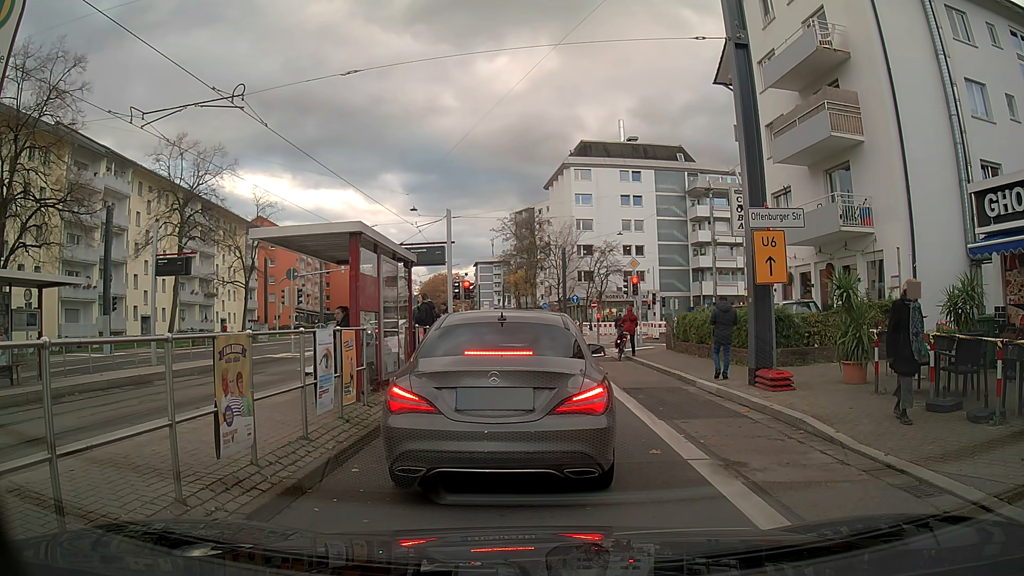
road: primary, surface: asphalt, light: Day
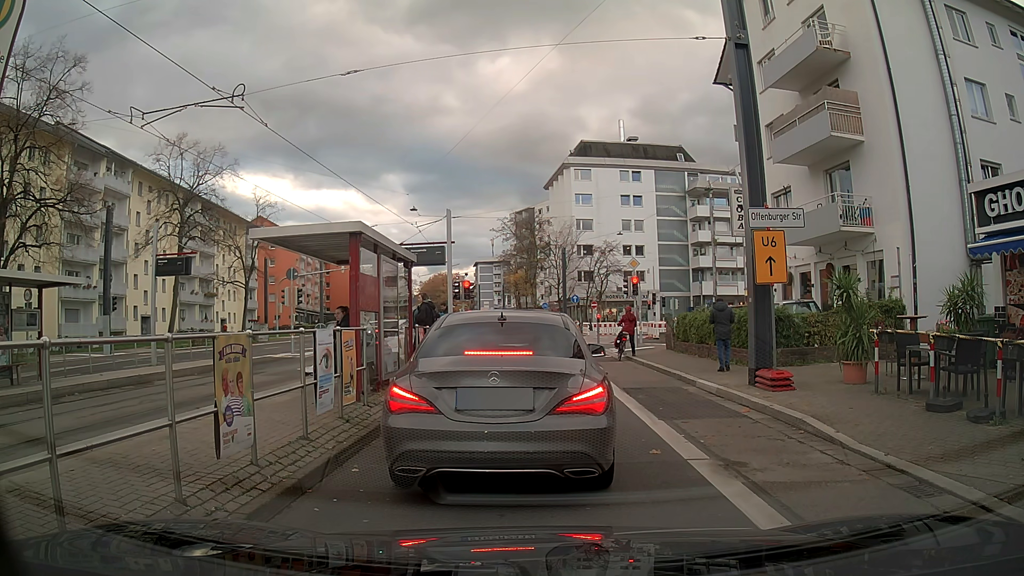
(0.0, 0.0) m; 0°
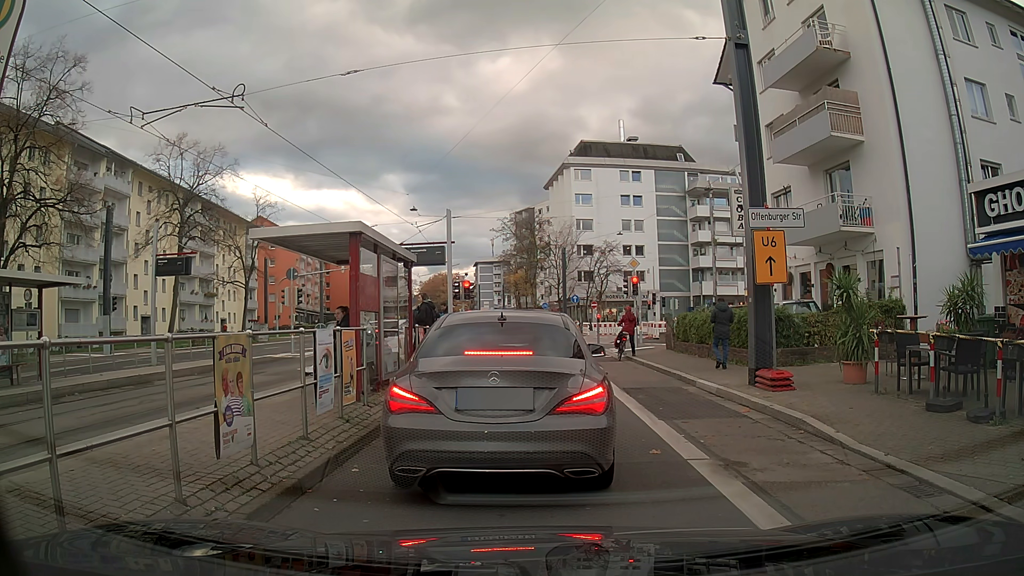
(0.0, 0.0) m; 0°
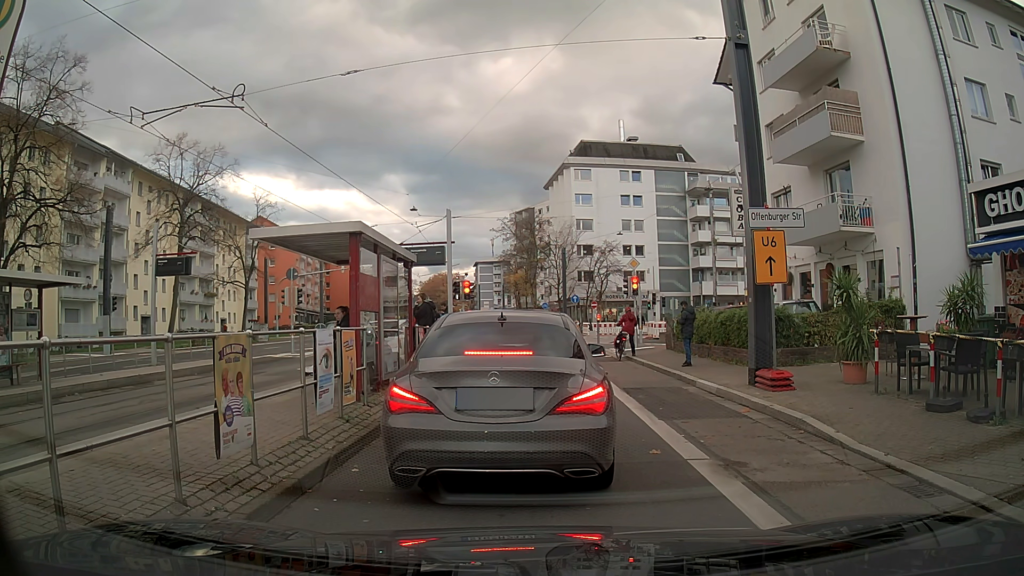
(0.0, 0.0) m; 0°
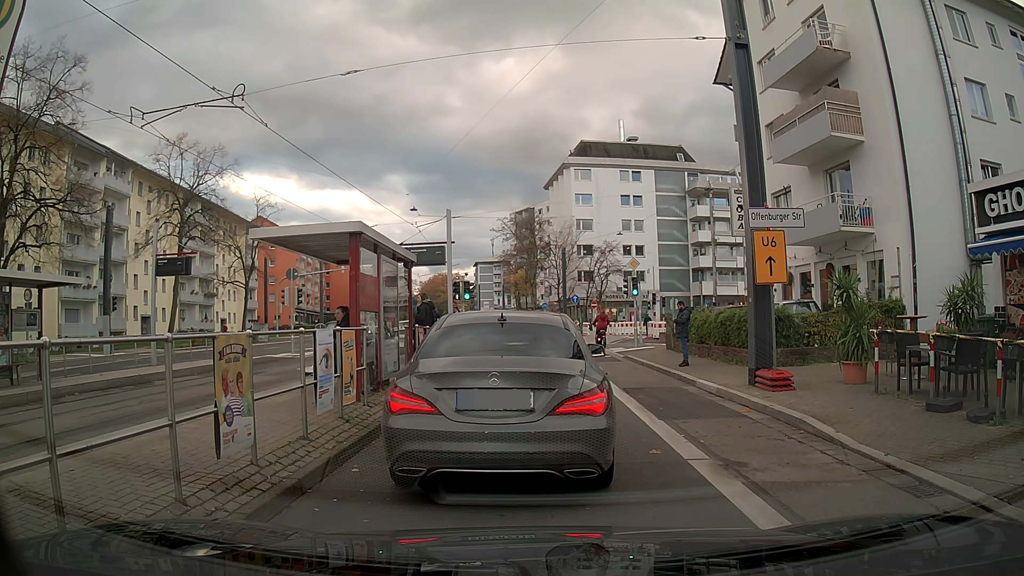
(0.0, 0.0) m; 0°
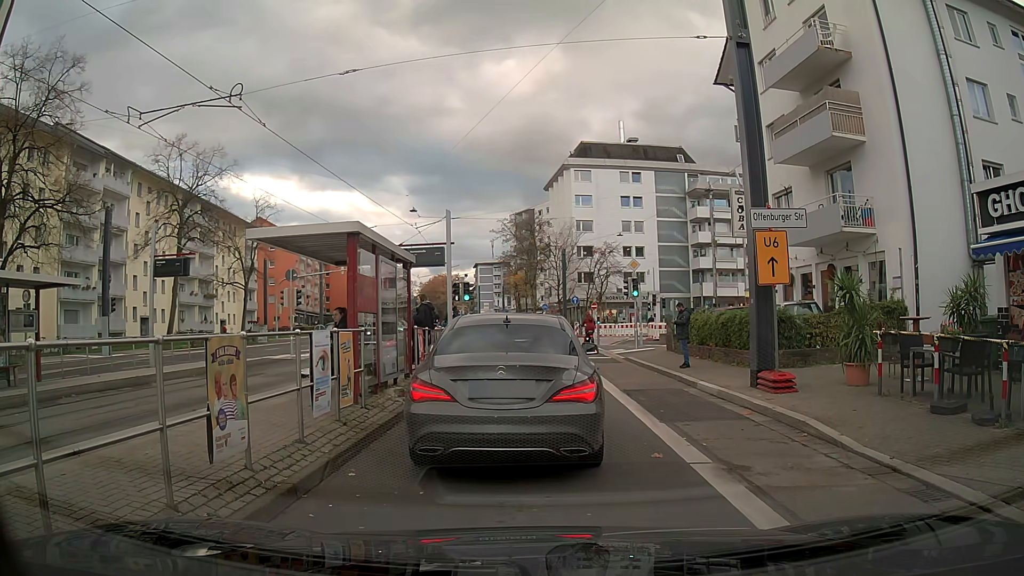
(0.0, +0.1) m; 0°
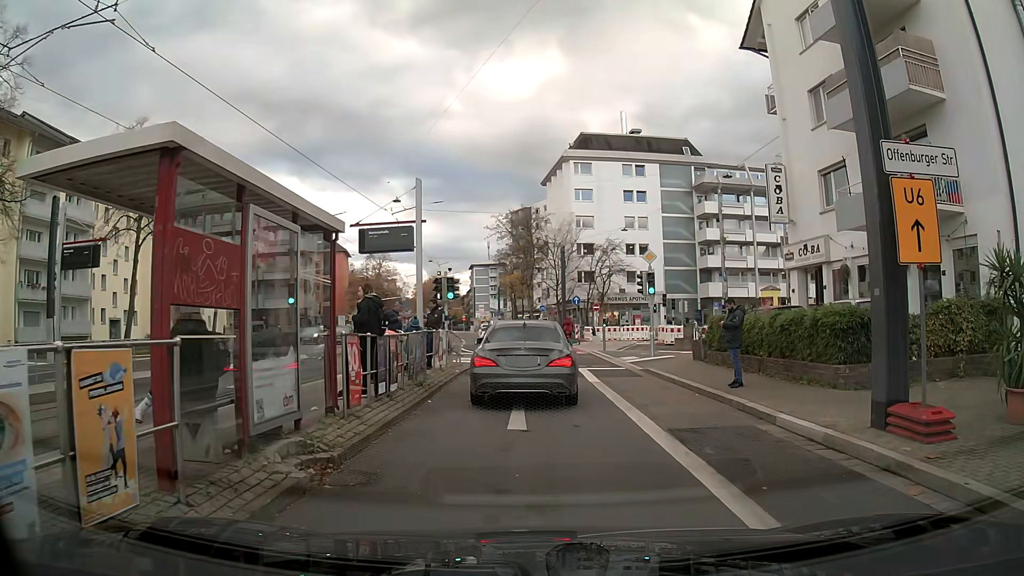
(0.0, +5.1) m; 0°
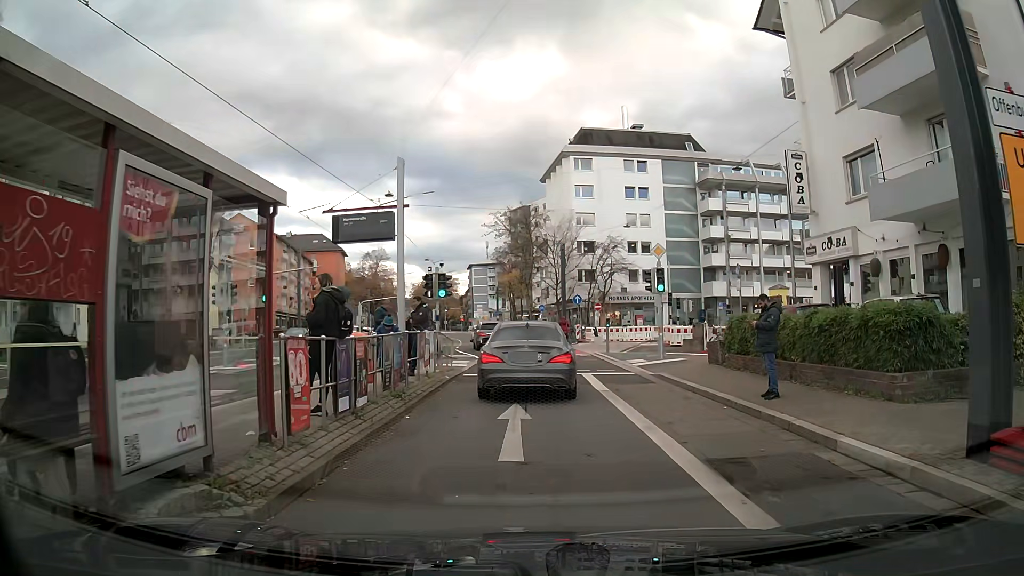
(0.0, +2.1) m; 0°
(0, +10) (0, +20) (-1, +30) (-1, +40) (-2, +50) (-3, +60) (-4, +70) (-5, +80) (-6, +90) (-8, +100) m
